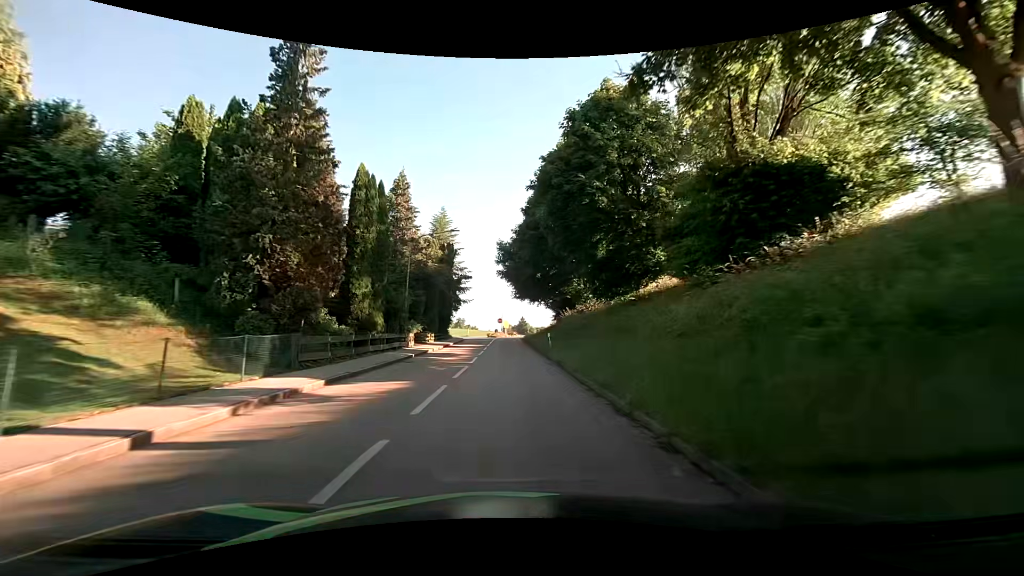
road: tertiary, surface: asphalt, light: Day
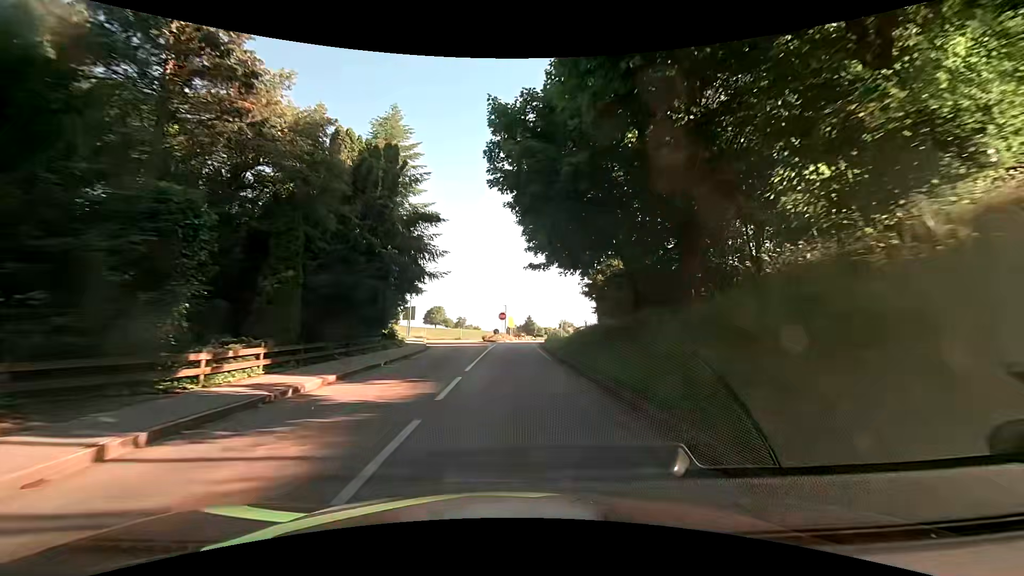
(-0.5, +29.1) m; -2°
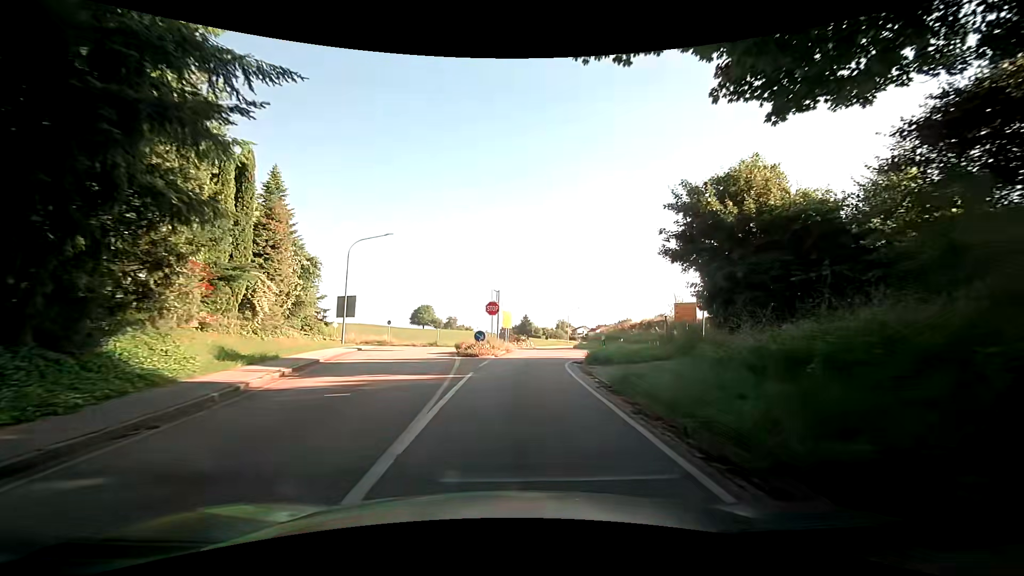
(+0.4, +23.7) m; +1°
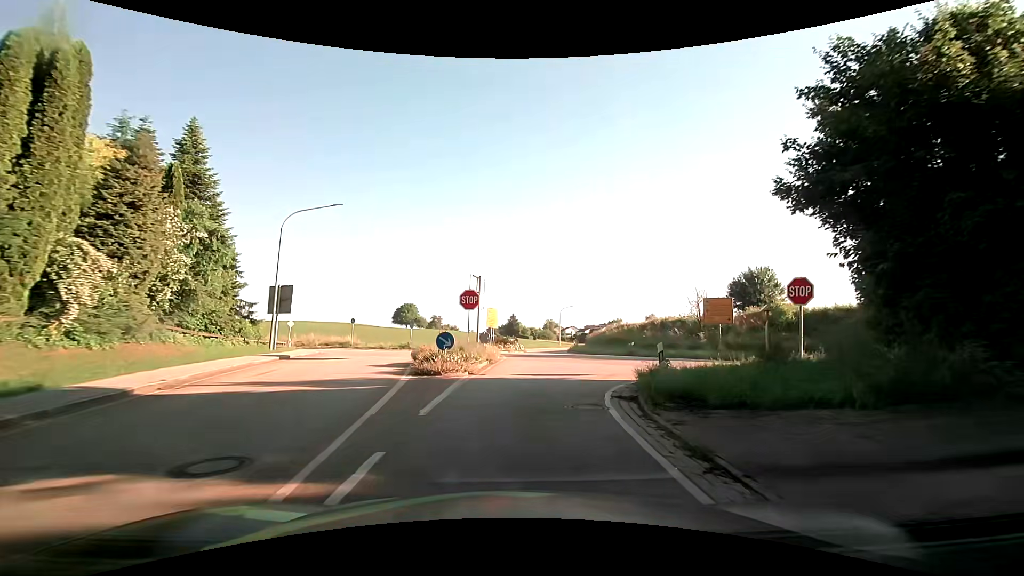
(+0.1, +9.4) m; +2°
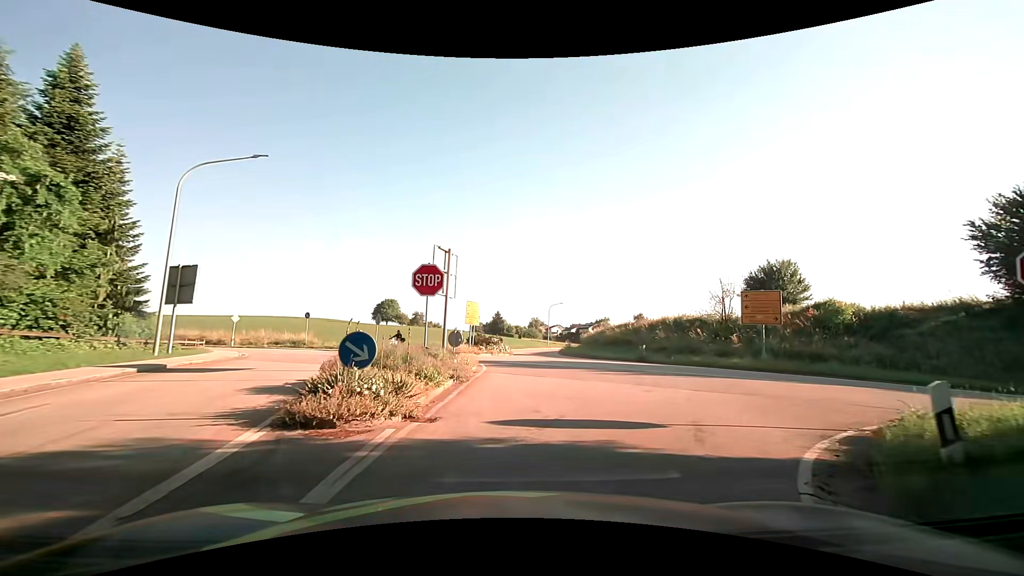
(+0.1, +7.9) m; +2°
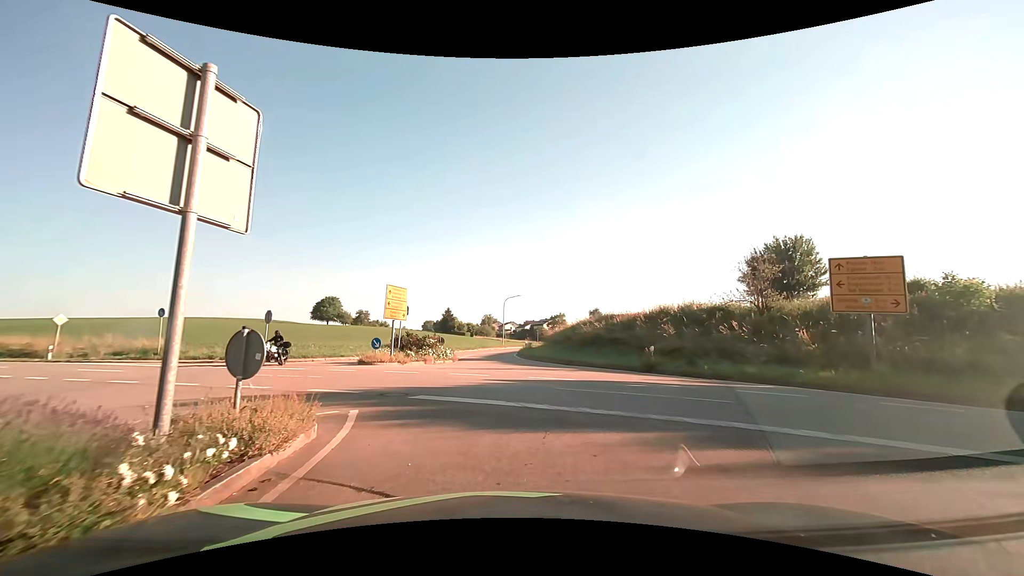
(+0.4, +11.7) m; +5°
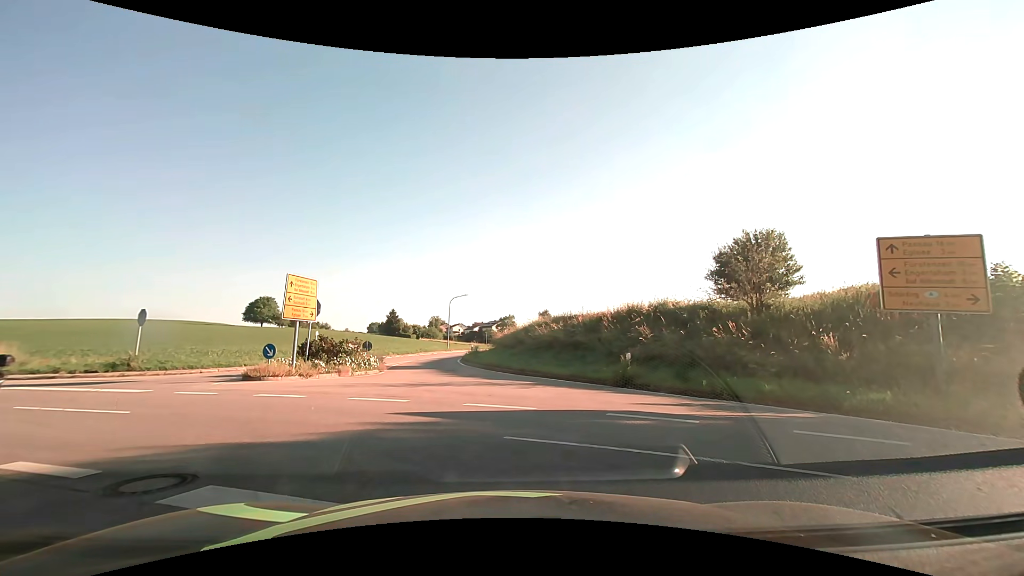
(+0.3, +5.1) m; +6°
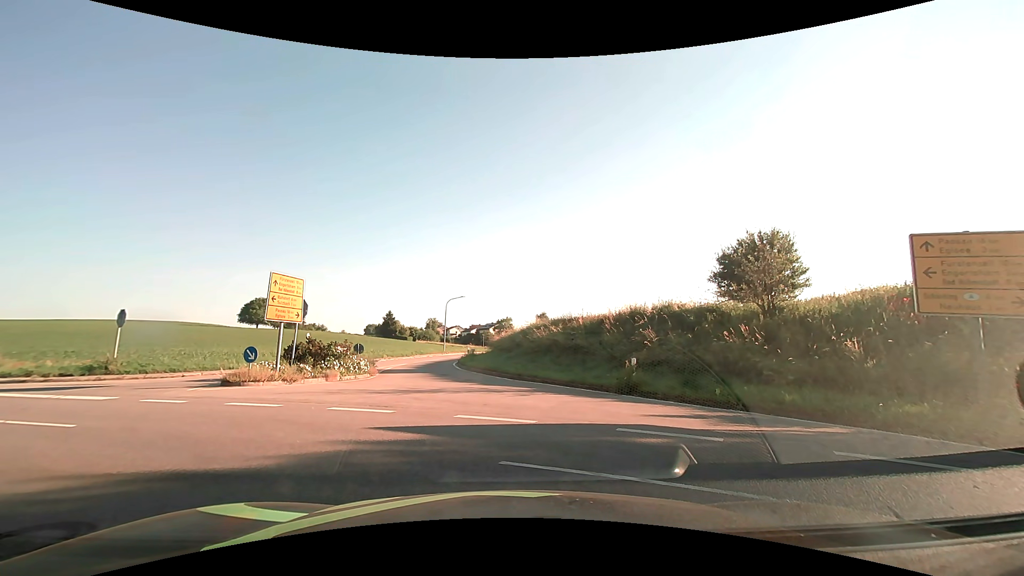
(0.0, +1.1) m; 0°
(-3, +9) (-11, +15) (-20, +19) (-29, +23) (-39, +27) (-48, +30) (-57, +34) (-67, +37) (-76, +40) (-86, +44) m
